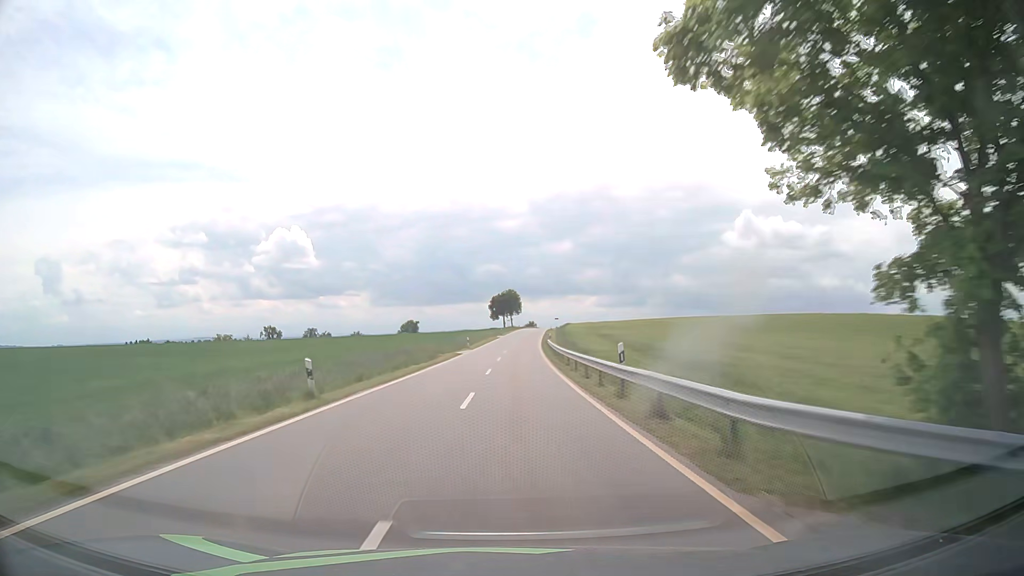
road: tertiary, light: Day
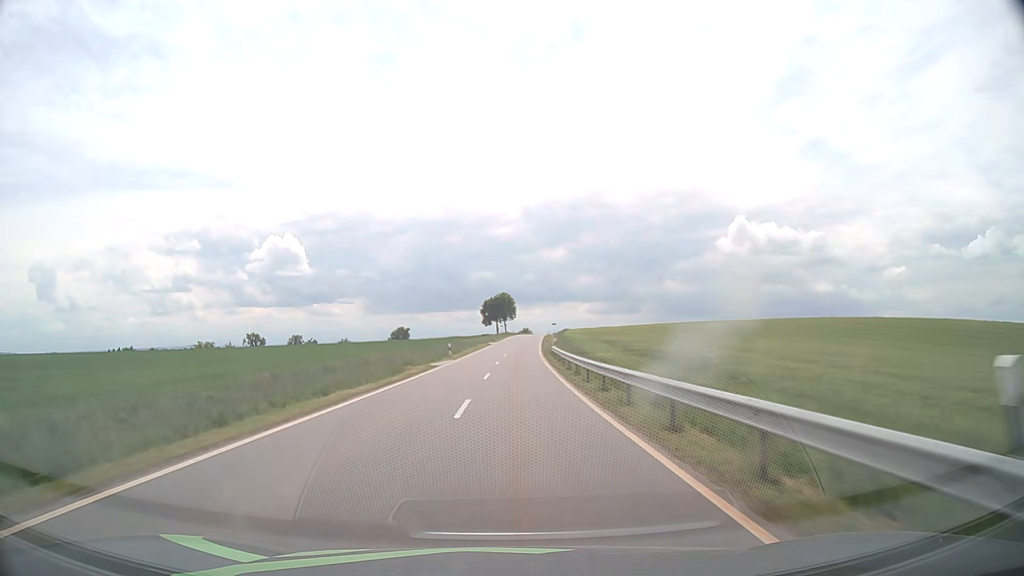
(+0.1, +13.2) m; 0°
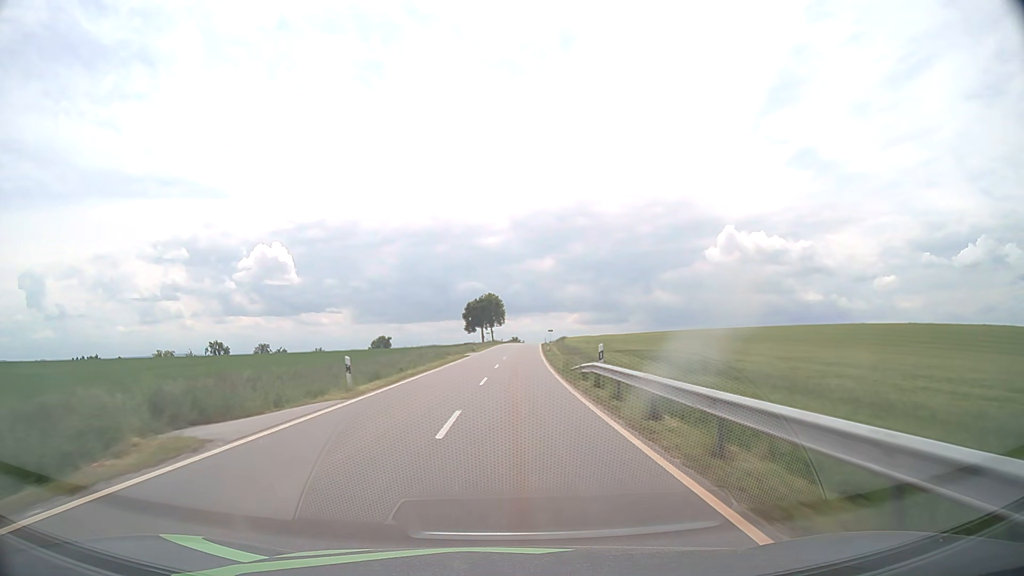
(+0.3, +27.1) m; +1°
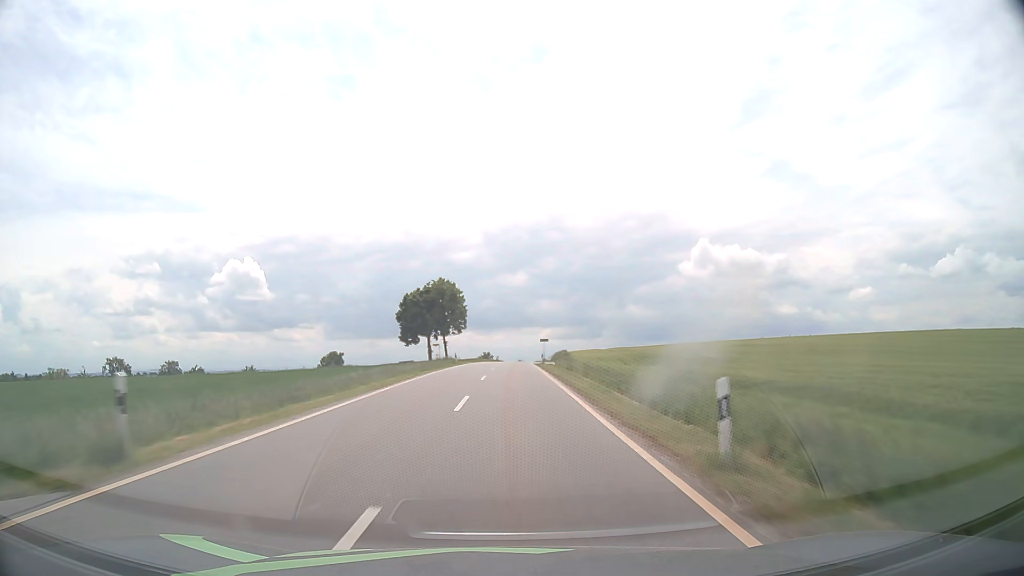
(+1.3, +56.9) m; +2°
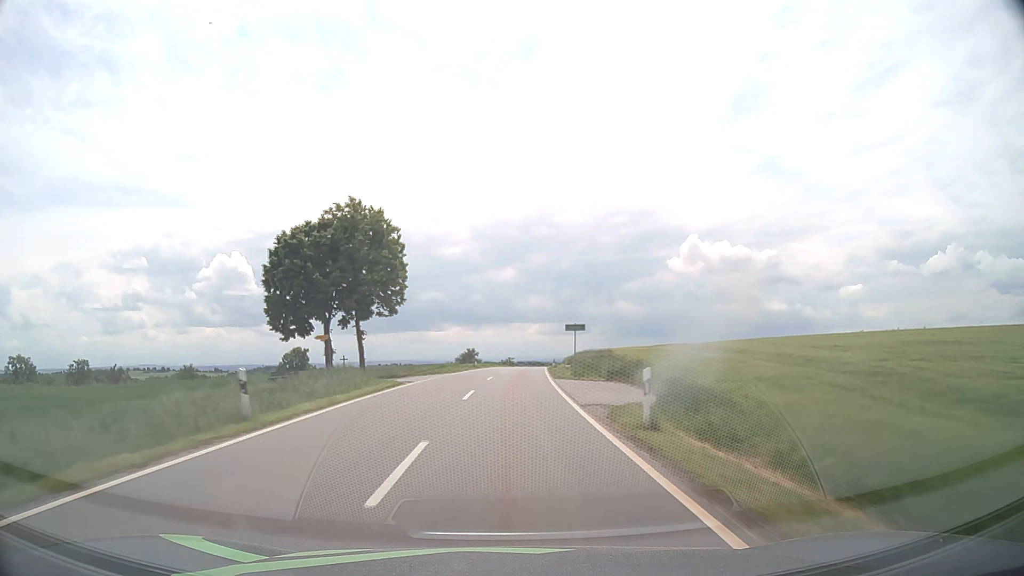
(+0.4, +44.8) m; +1°
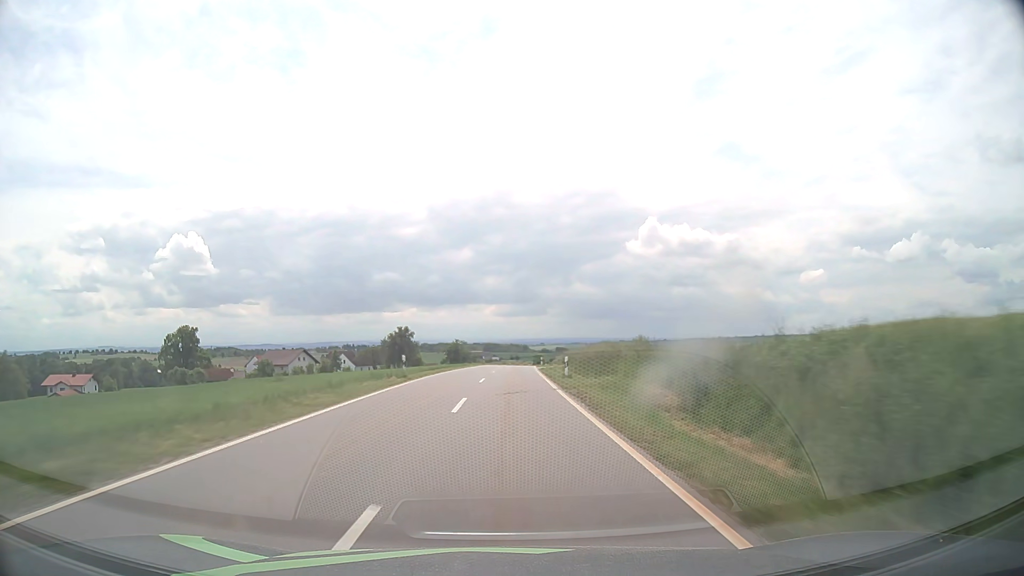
(+2.9, +77.0) m; +4°
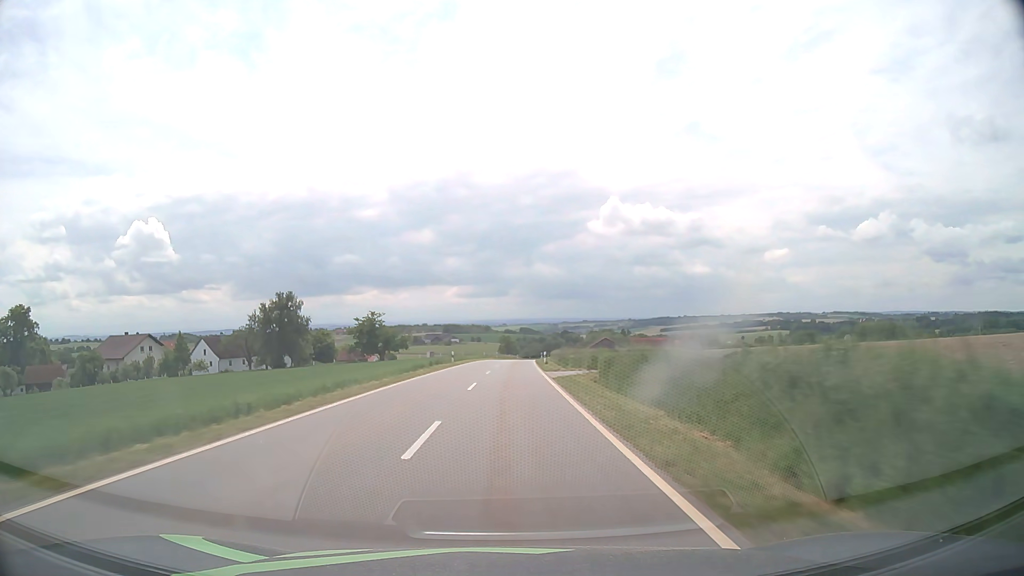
(+1.9, +78.8) m; +3°
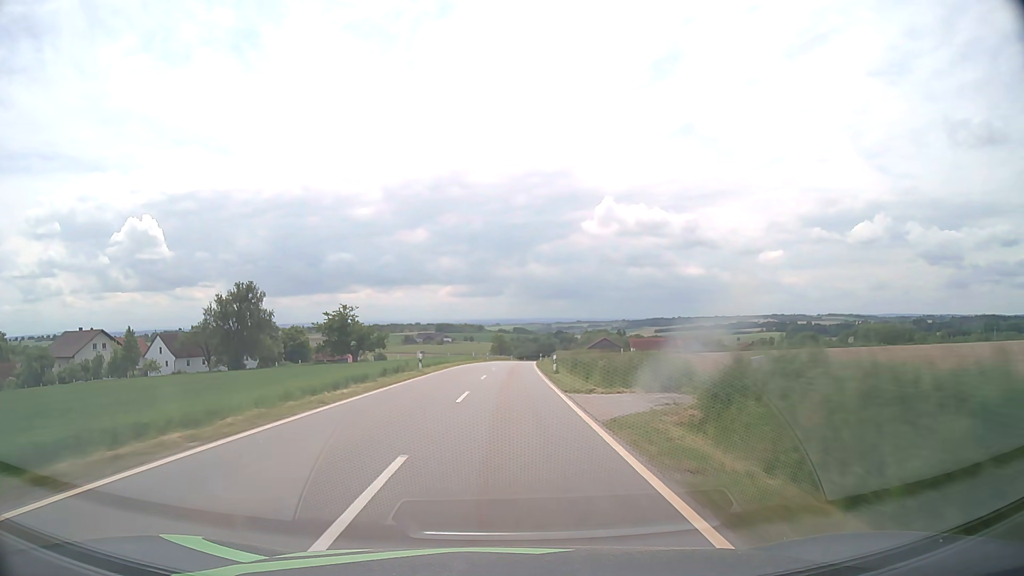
(+0.1, +15.9) m; +1°
(0, +10) (0, +20) (0, +30) (+1, +40) (+1, +50) (+1, +60) (+2, +70) (+2, +80) (+3, +90) (+3, +100) m
